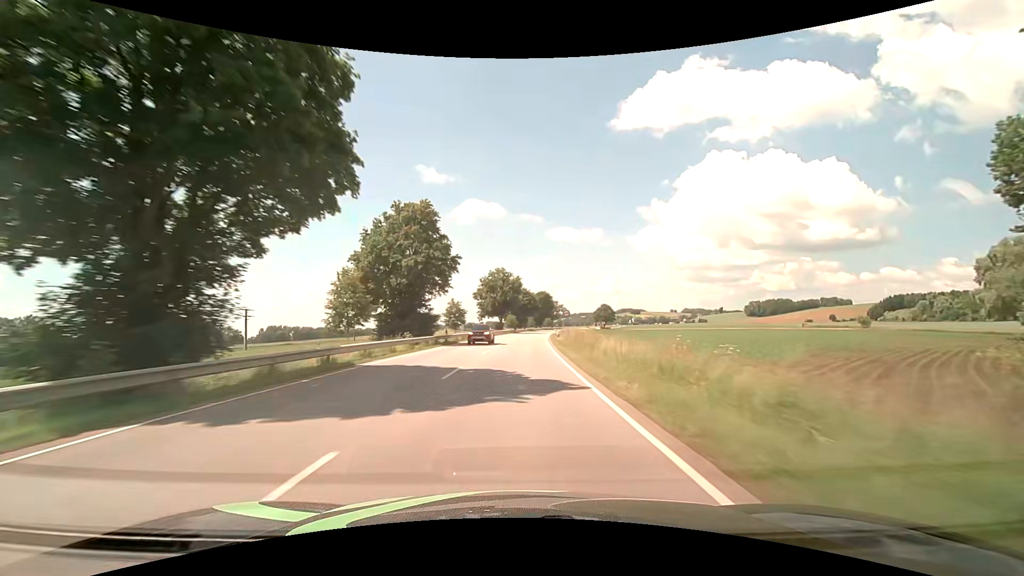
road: primary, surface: asphalt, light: Day
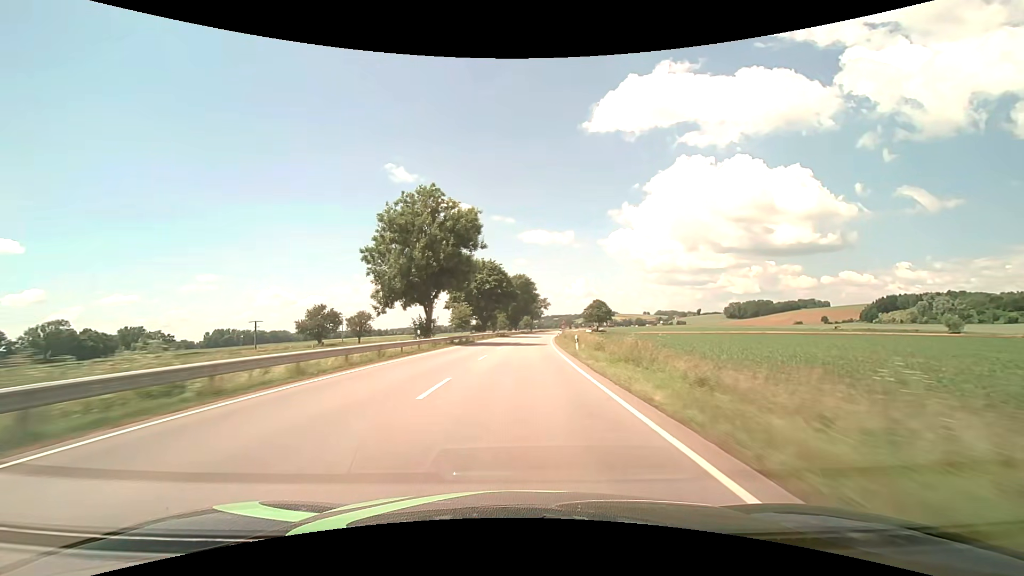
(+1.7, +63.1) m; +3°
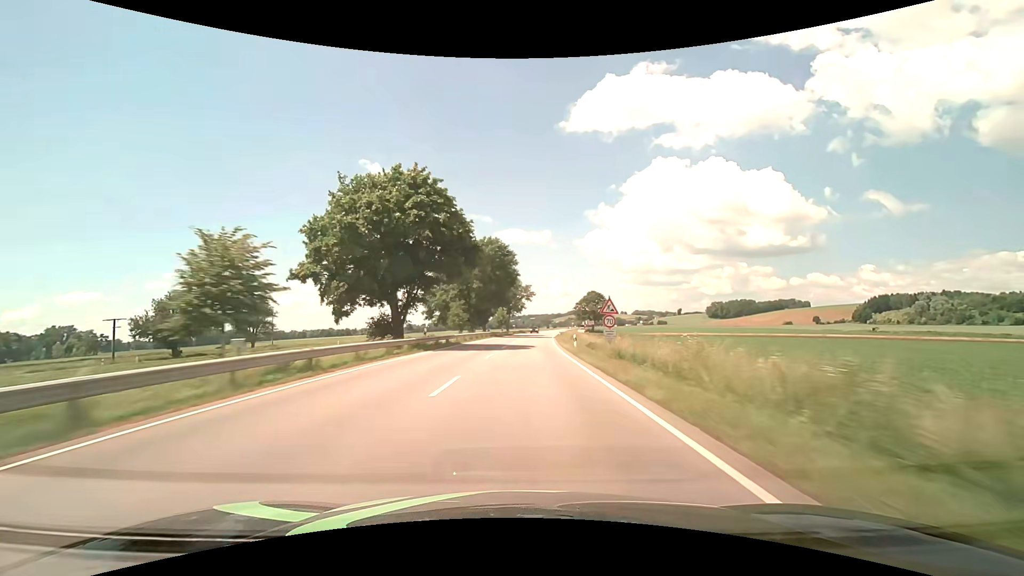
(+1.1, +47.3) m; +3°
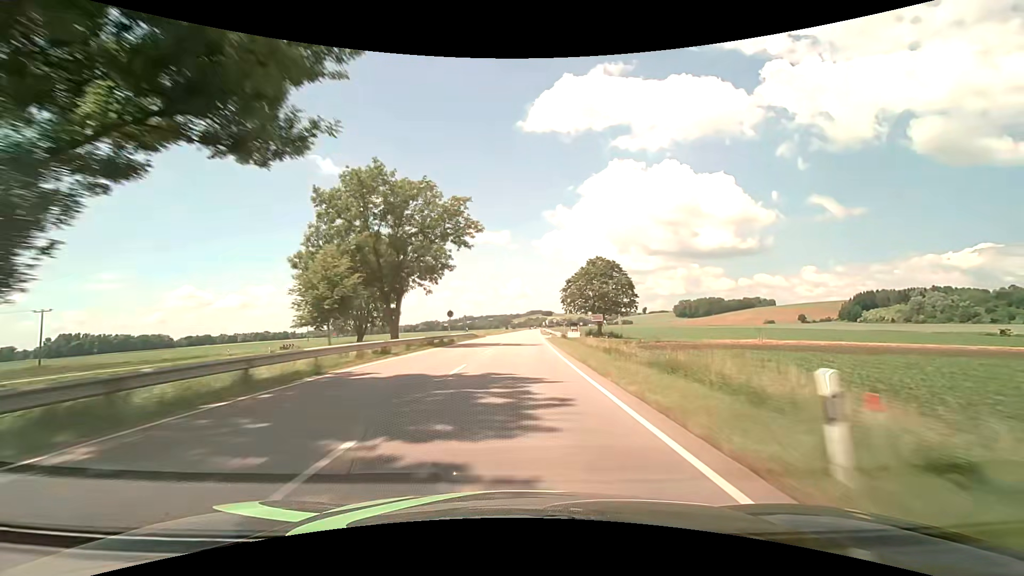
(+3.5, +78.9) m; +5°
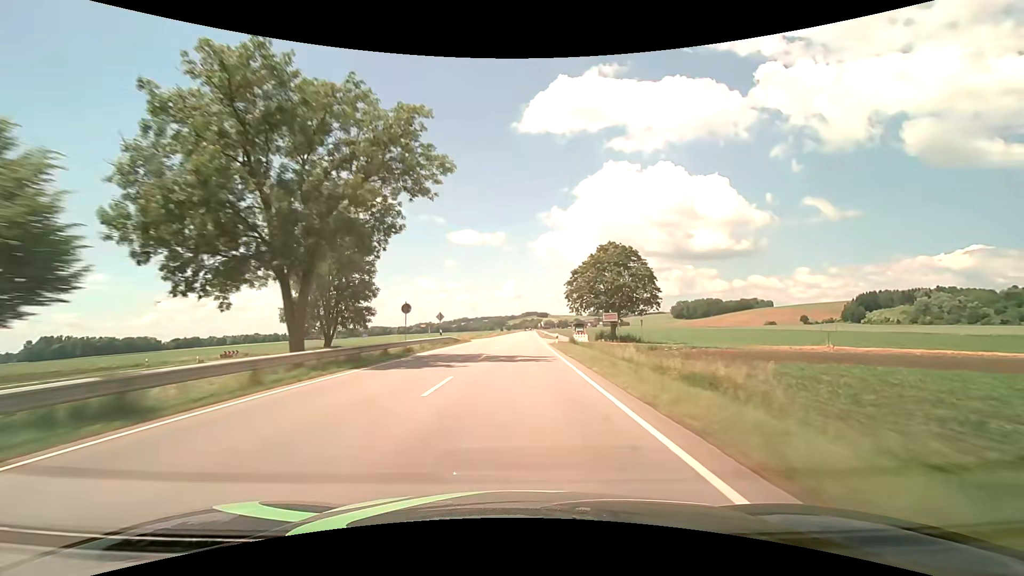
(+0.1, +15.8) m; +1°
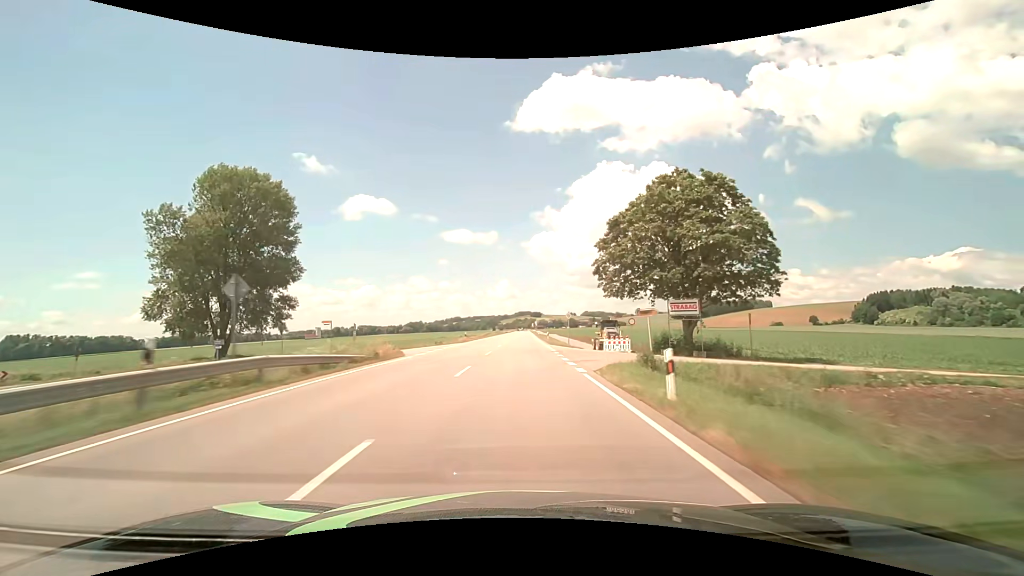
(+0.2, +31.6) m; +1°
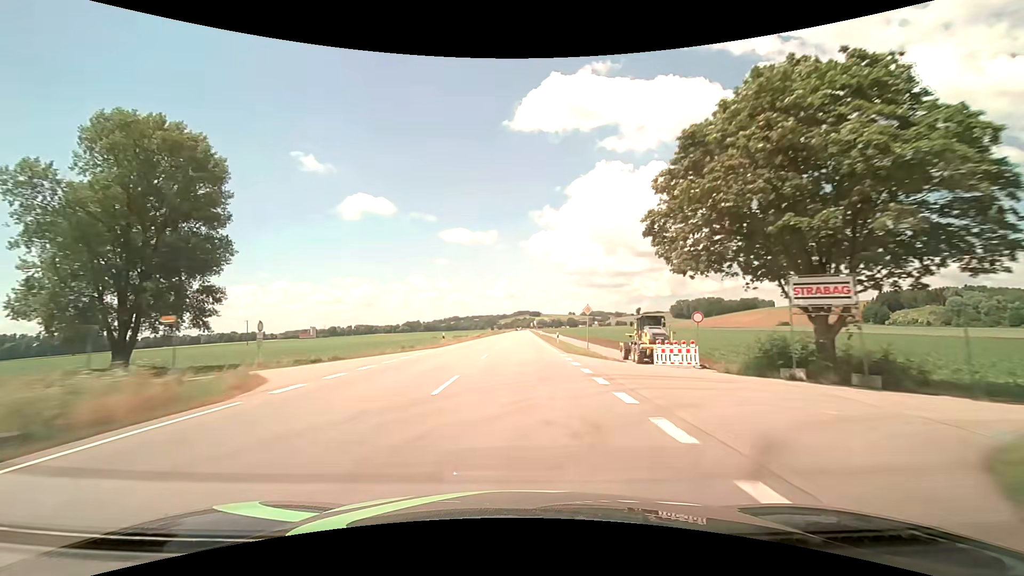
(0.0, +15.8) m; 0°
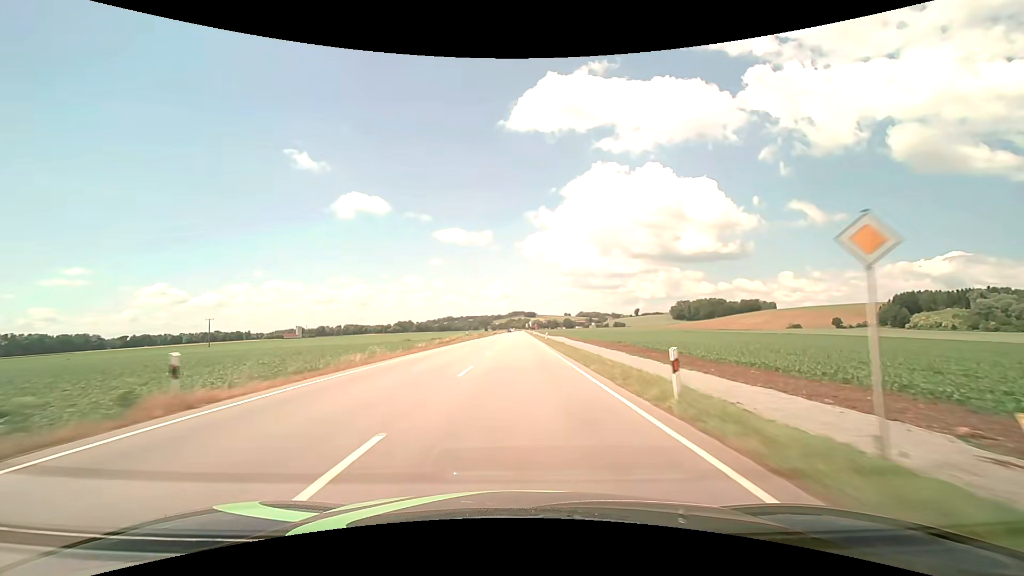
(+0.2, +31.6) m; +1°
(0, +10) (0, +20) (0, +30) (0, +40) (0, +50) (0, +60) (0, +70) (0, +80) (0, +90) (0, +100) m
